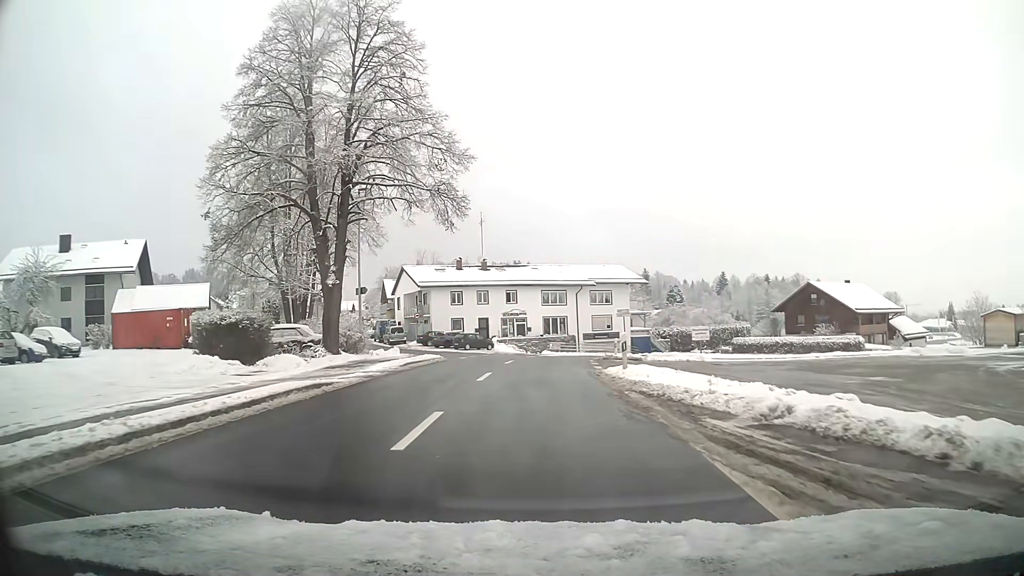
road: tertiary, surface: asphalt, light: Day
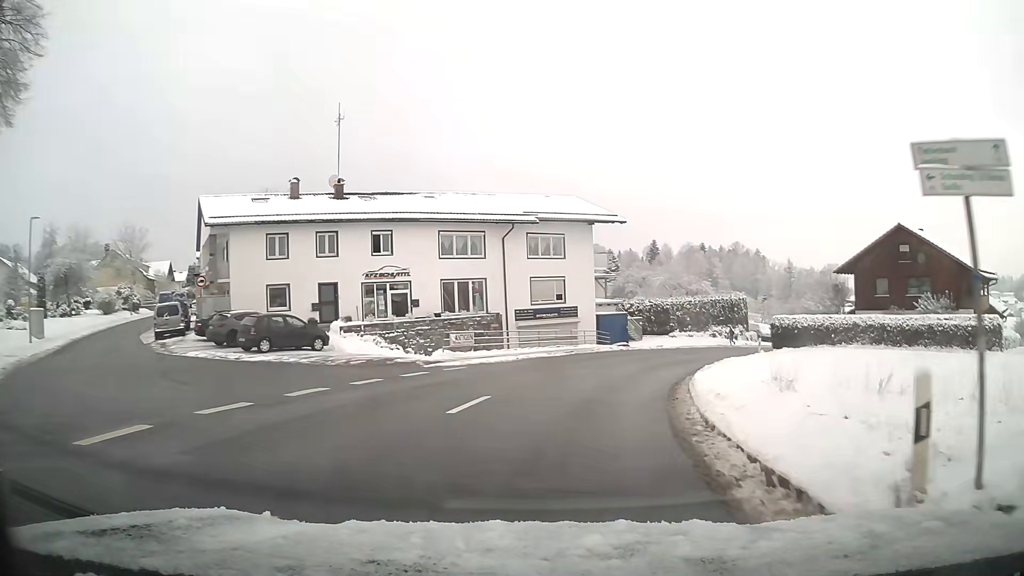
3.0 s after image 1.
(+1.5, +32.6) m; +9°
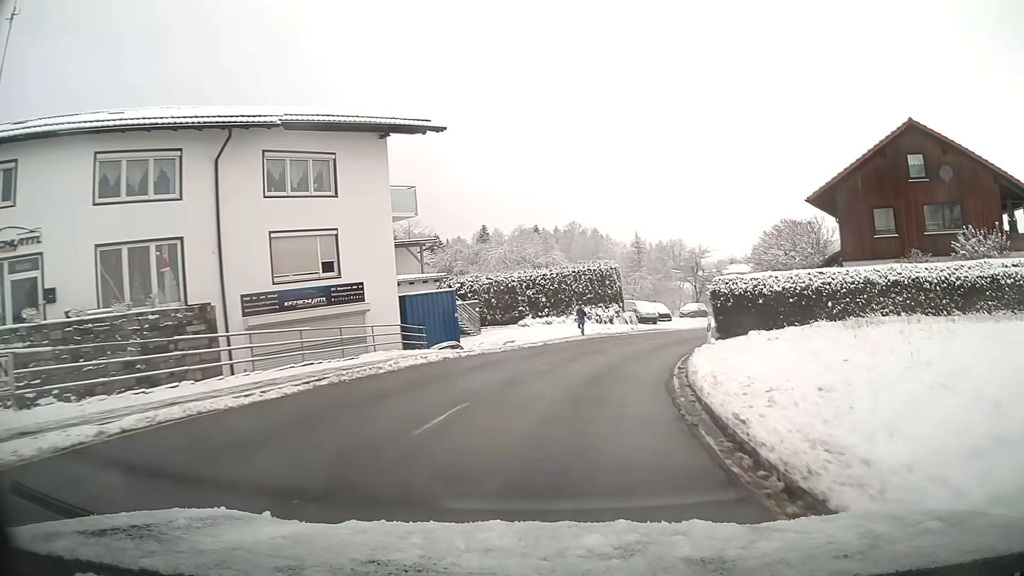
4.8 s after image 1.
(+2.4, +19.6) m; +14°
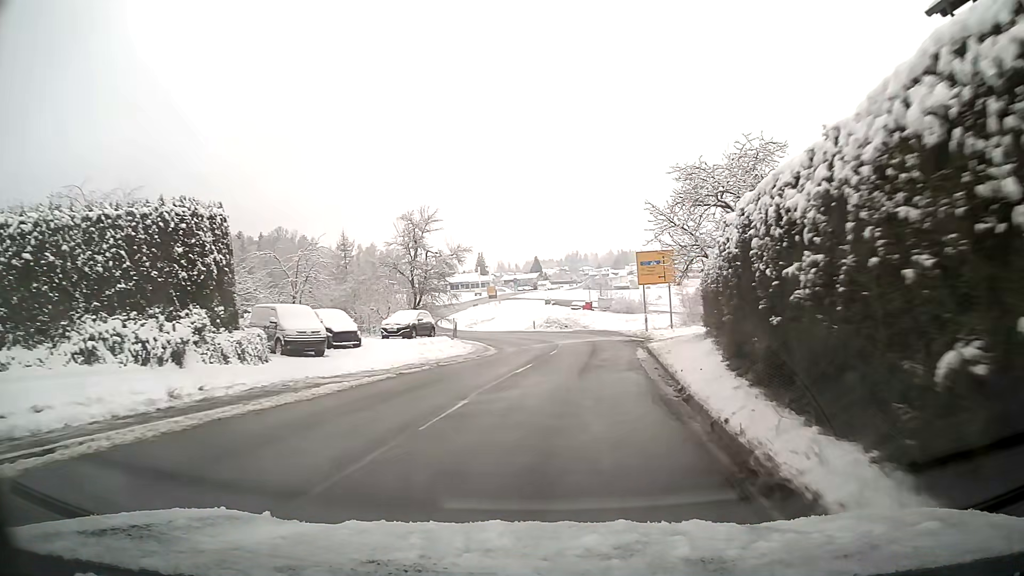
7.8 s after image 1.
(+7.1, +32.9) m; +23°
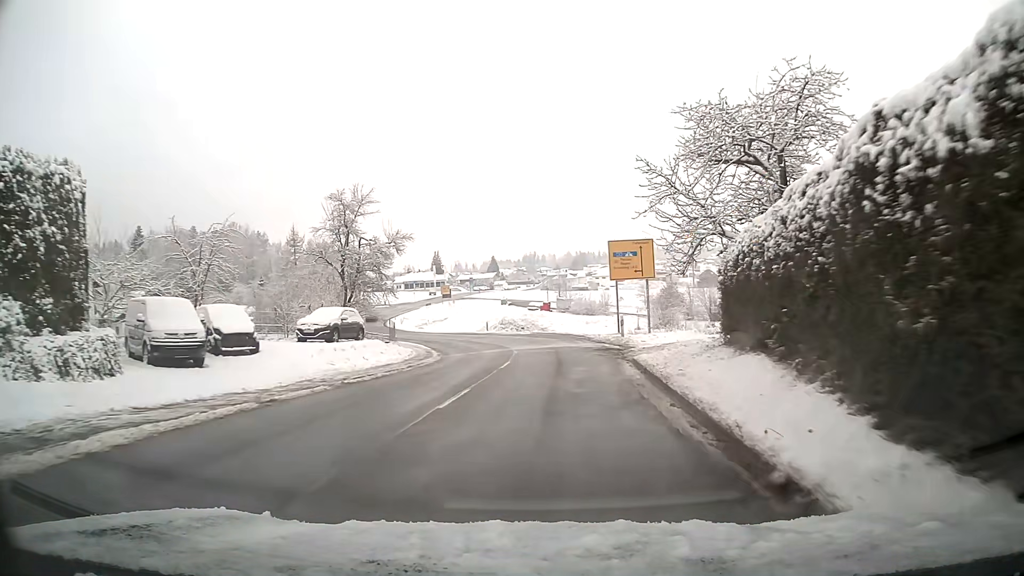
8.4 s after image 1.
(+0.2, +6.8) m; +3°
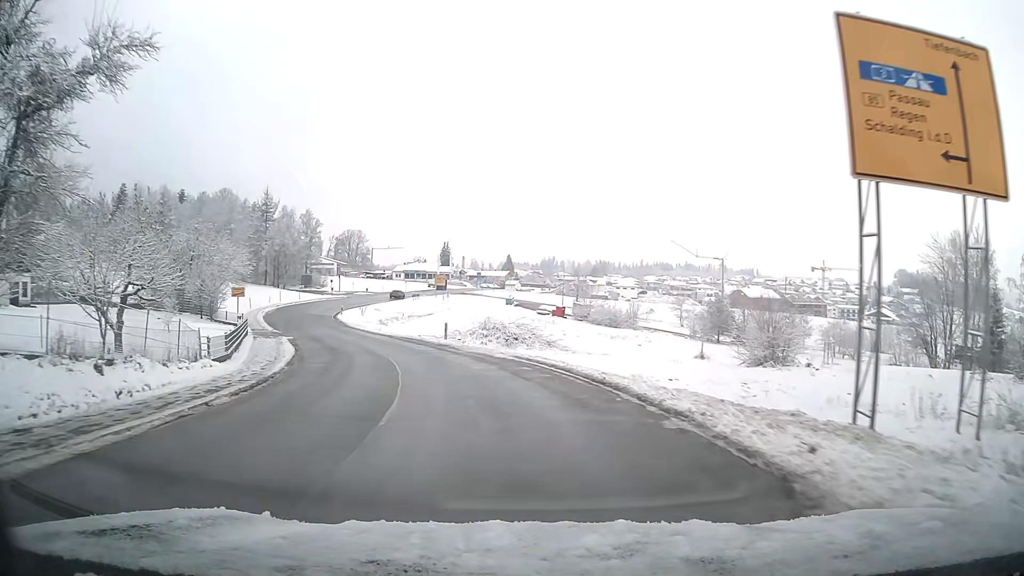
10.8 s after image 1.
(0.0, +27.4) m; -4°
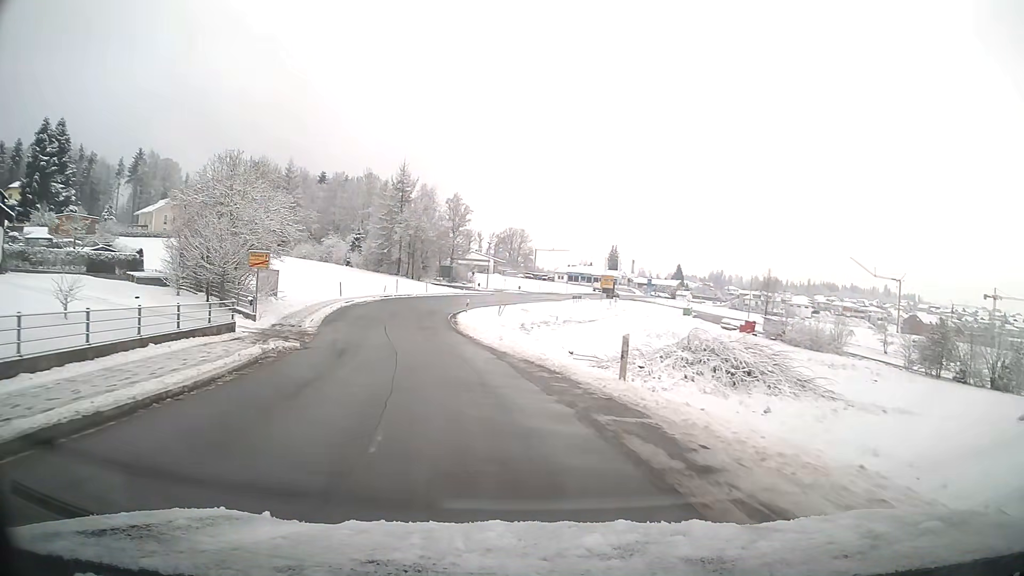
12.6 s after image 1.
(-2.4, +20.4) m; -14°
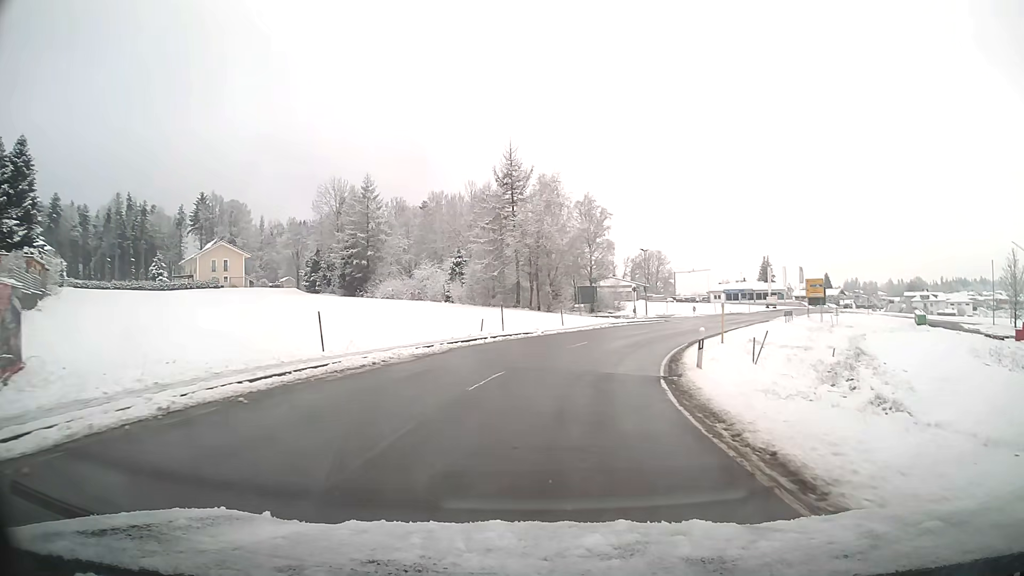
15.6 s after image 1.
(-4.4, +34.7) m; -8°
